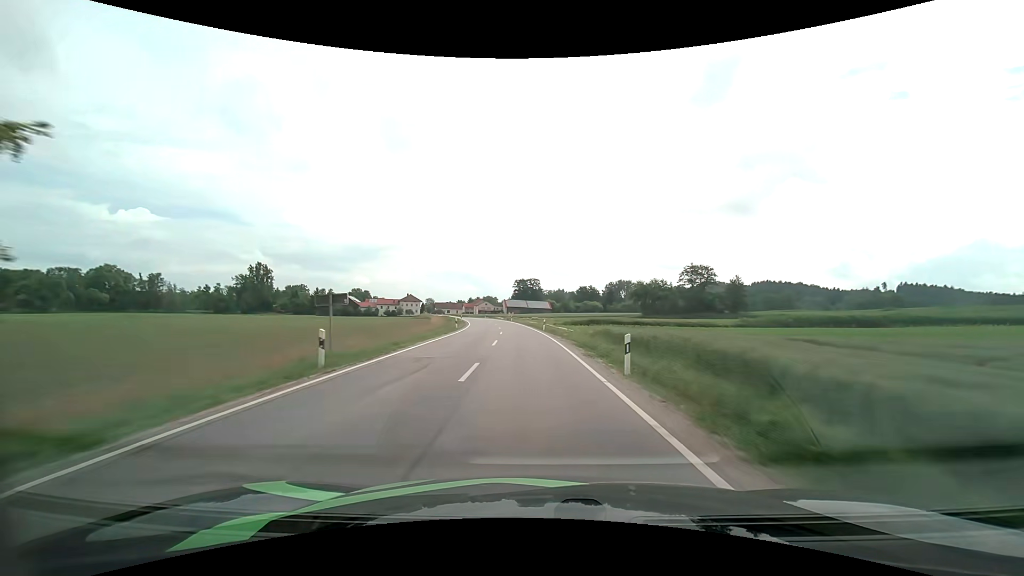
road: secondary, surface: asphalt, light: Day
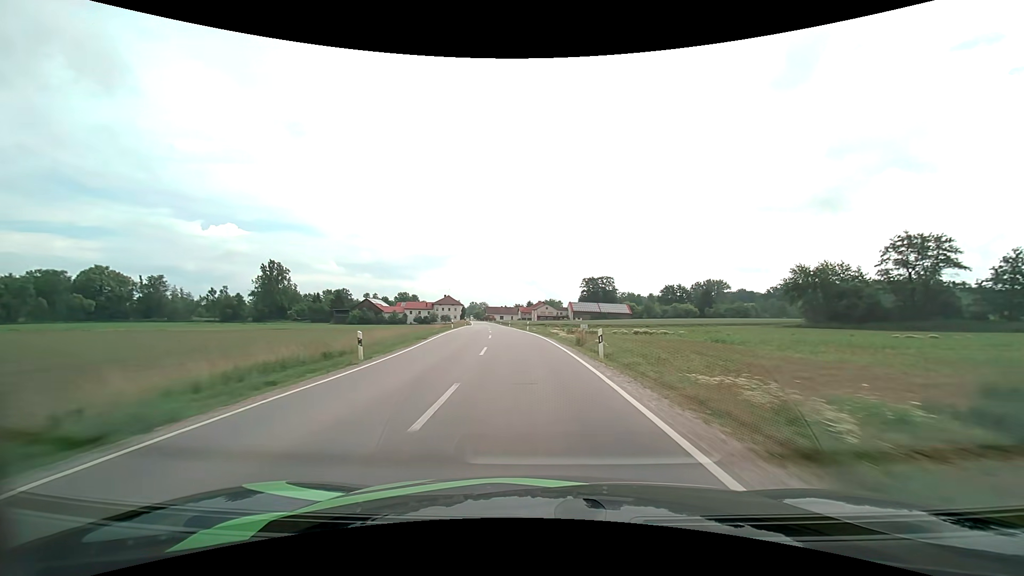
(-4.0, +60.5) m; -8°
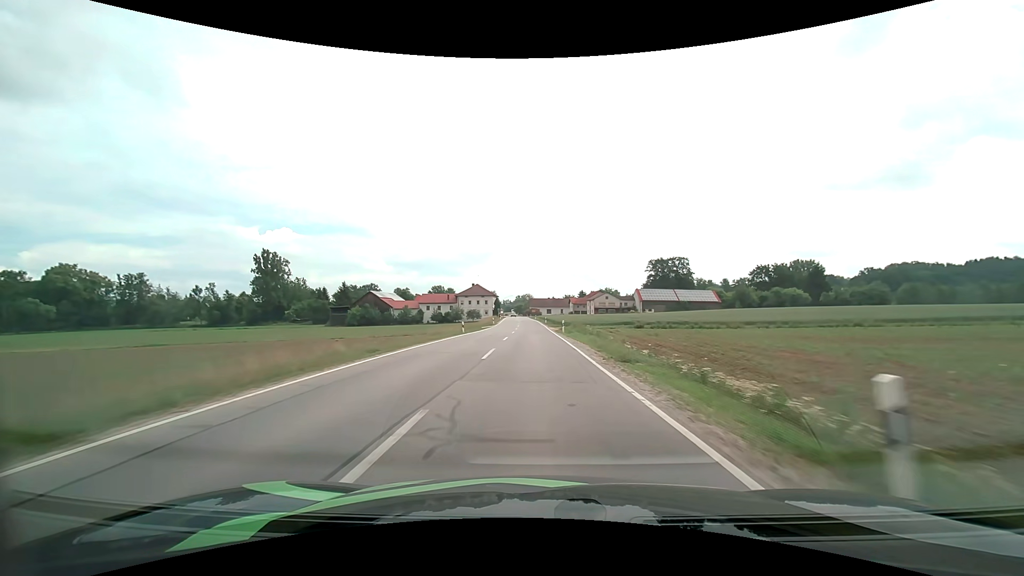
(-3.1, +49.1) m; -5°
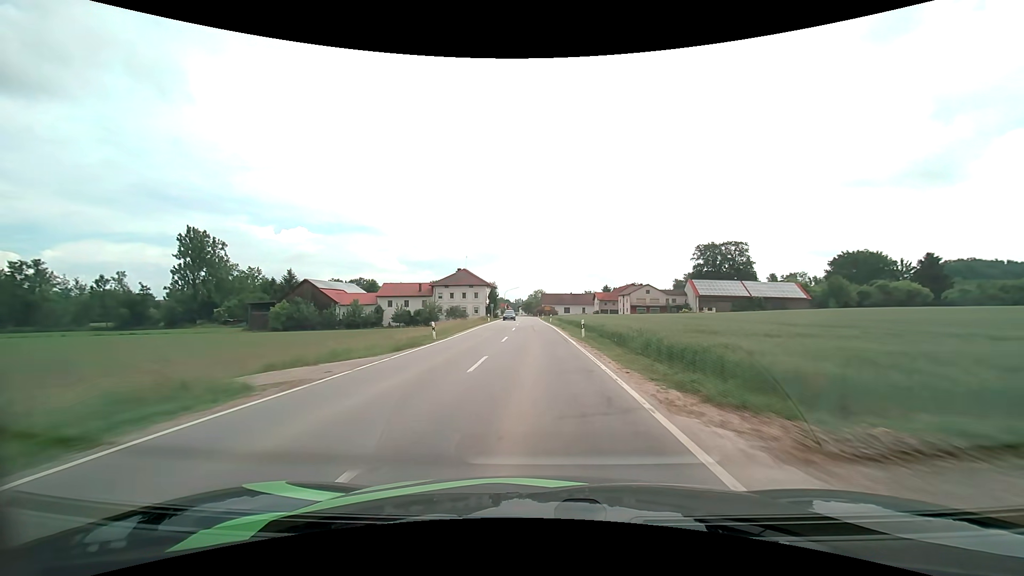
(-0.6, +47.8) m; -2°
(0, +10) (0, +20) (0, +30) (0, +40) (0, +50) (0, +60) (-1, +70) (-1, +80) (-1, +90) (-1, +100) m
